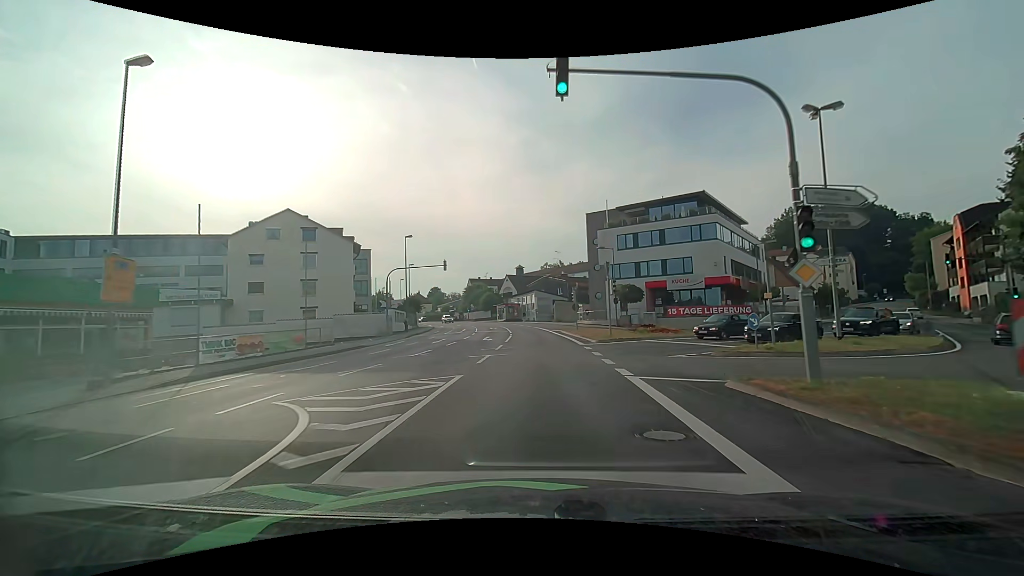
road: tertiary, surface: asphalt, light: Day
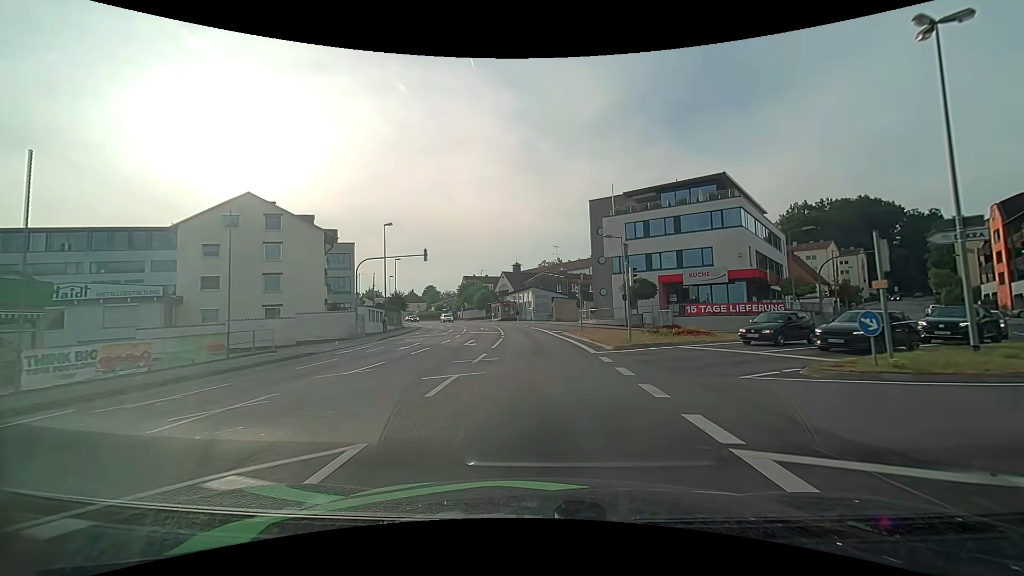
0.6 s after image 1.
(0.0, +6.6) m; +1°
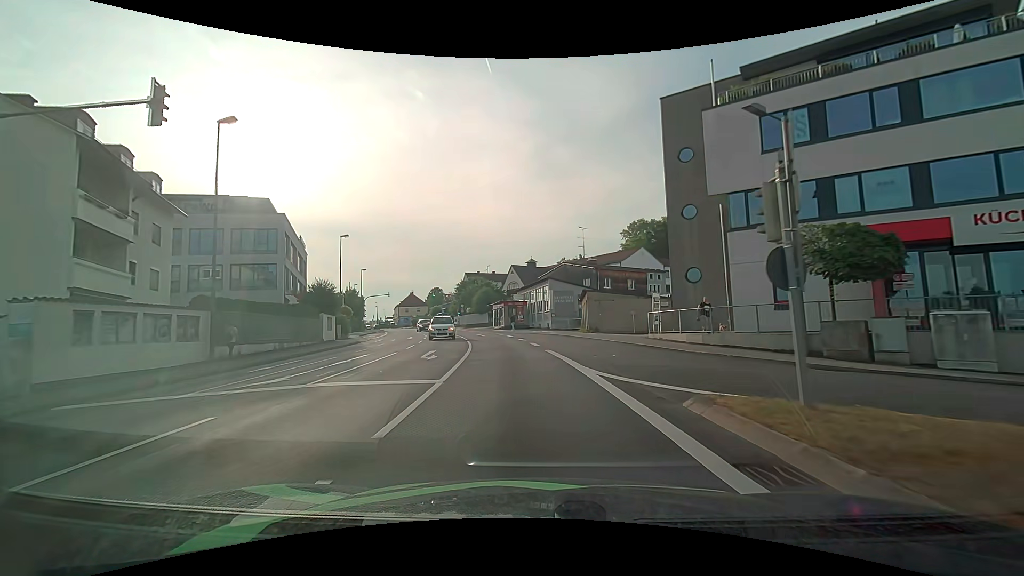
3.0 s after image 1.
(-0.2, +26.8) m; -2°
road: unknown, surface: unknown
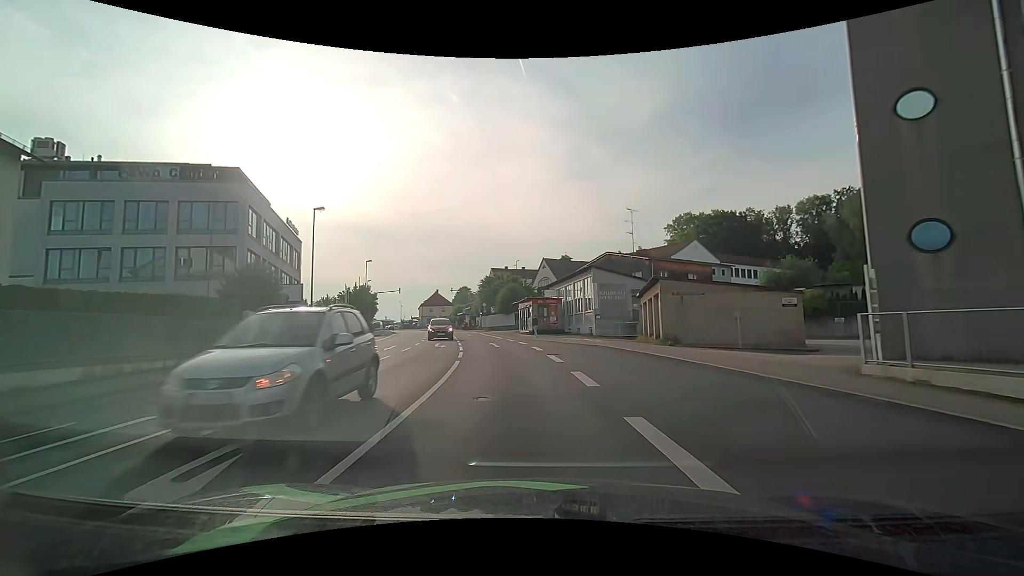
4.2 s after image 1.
(-0.4, +13.5) m; -4°
(0, +10) (-1, +20) (-2, +30) (-4, +40) (-6, +49) (-9, +59) (-11, +69) (-14, +78) (-17, +88) (-21, +97) m
